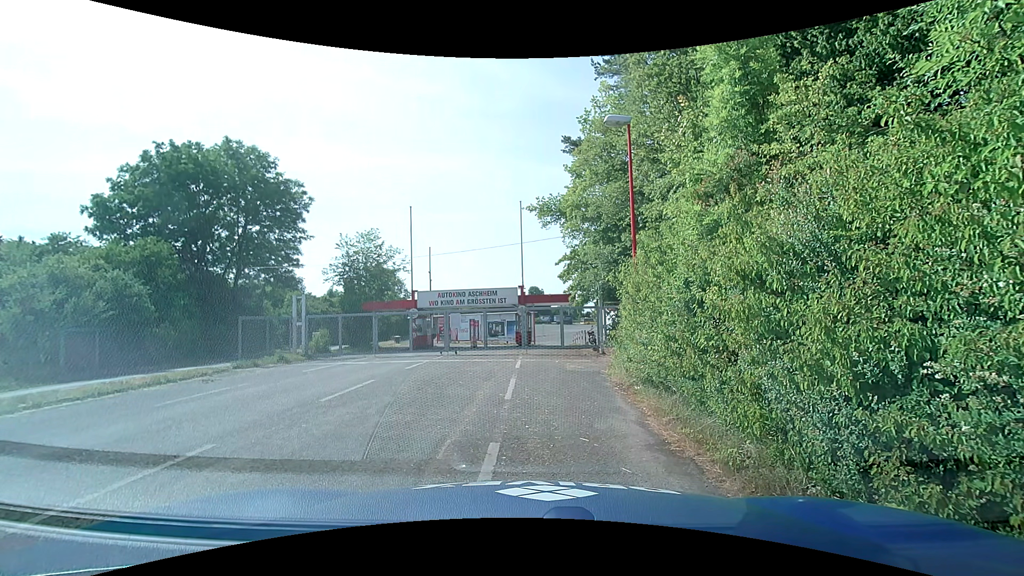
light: Day
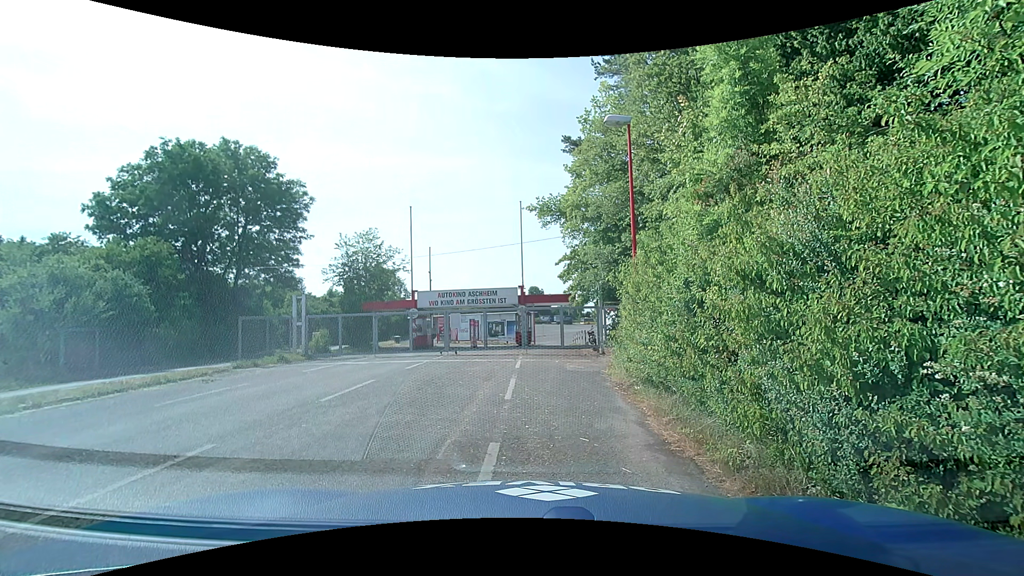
(0.0, 0.0) m; 0°
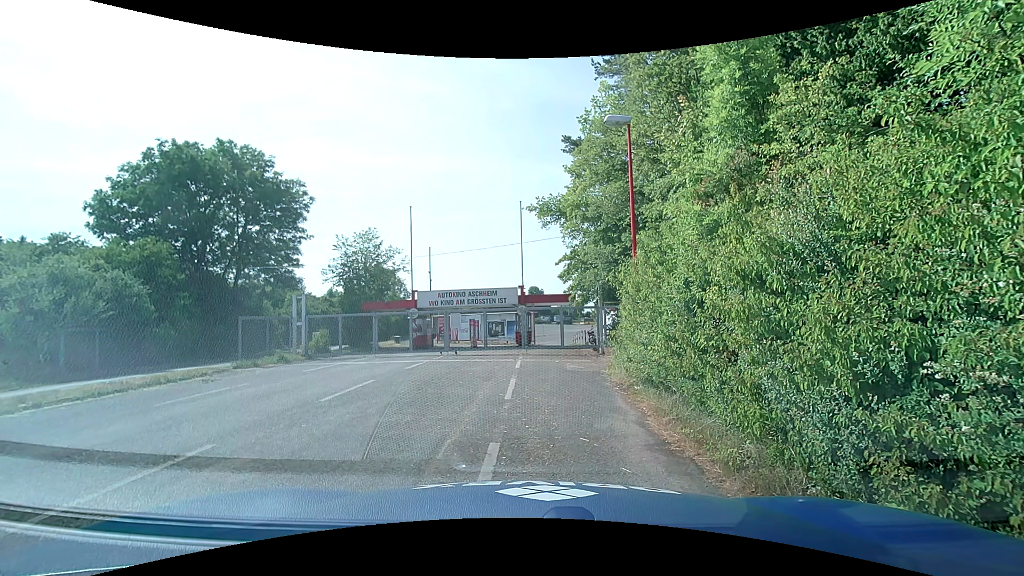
(0.0, 0.0) m; 0°
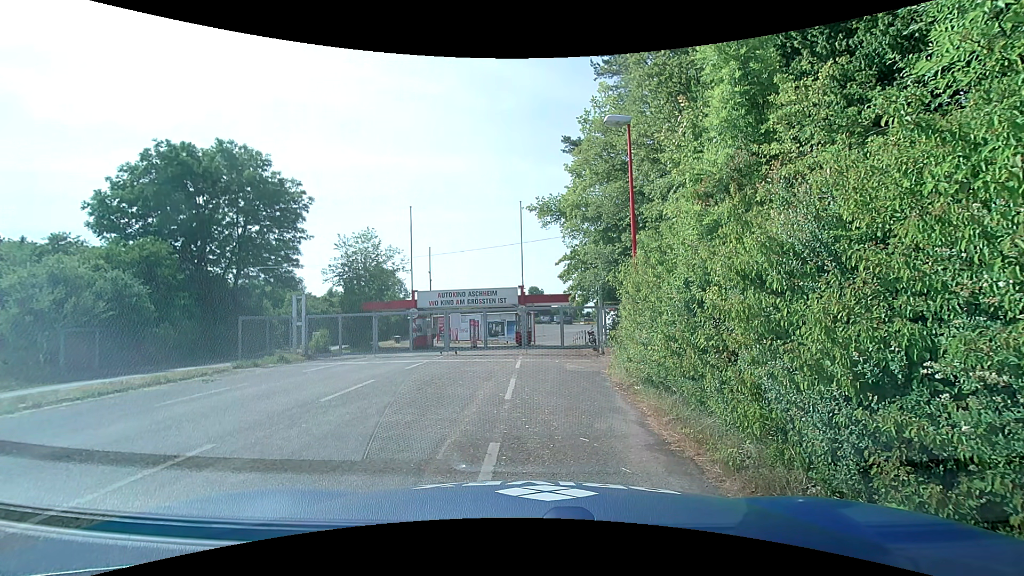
(0.0, 0.0) m; 0°
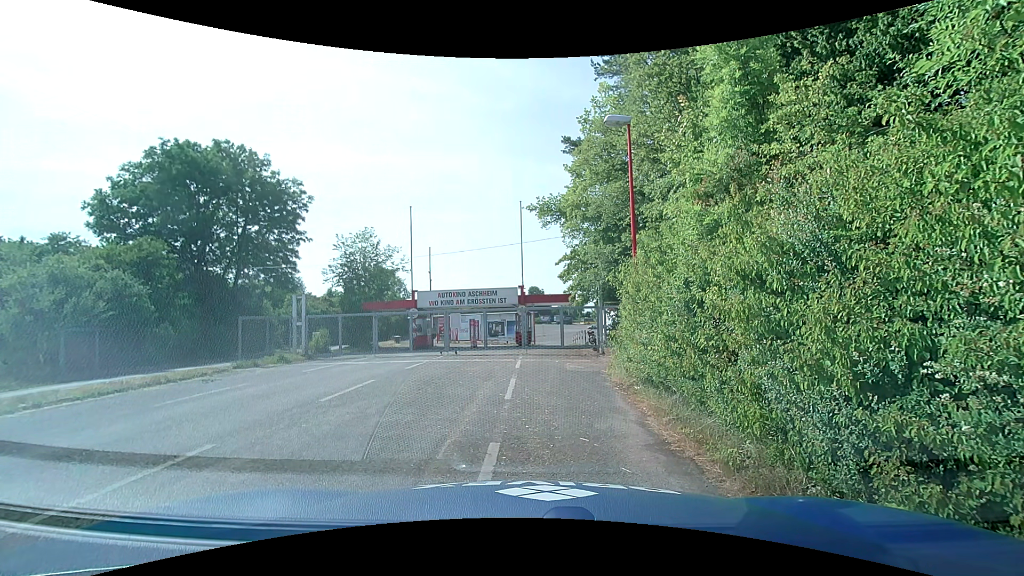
(0.0, 0.0) m; 0°
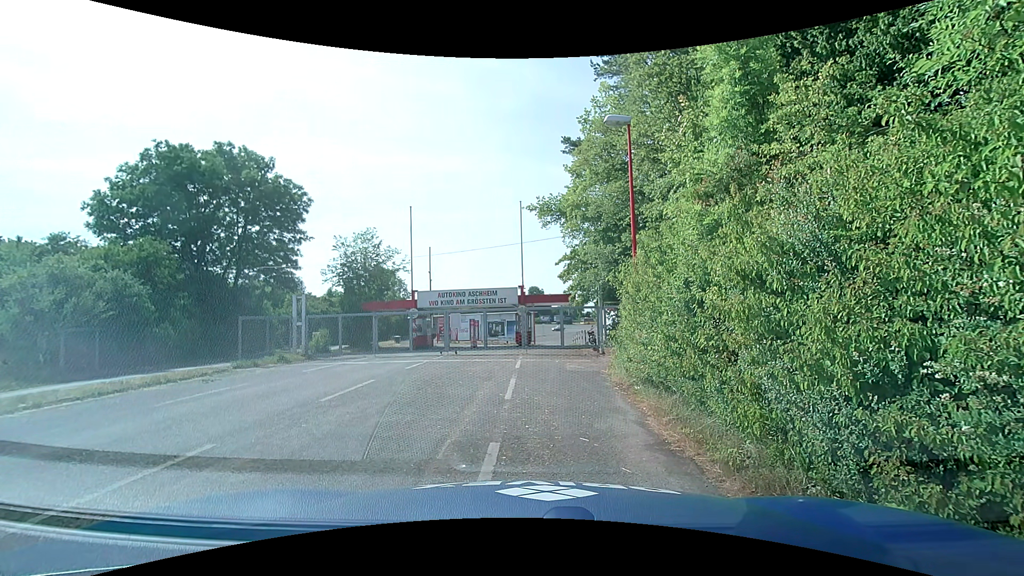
(0.0, 0.0) m; 0°
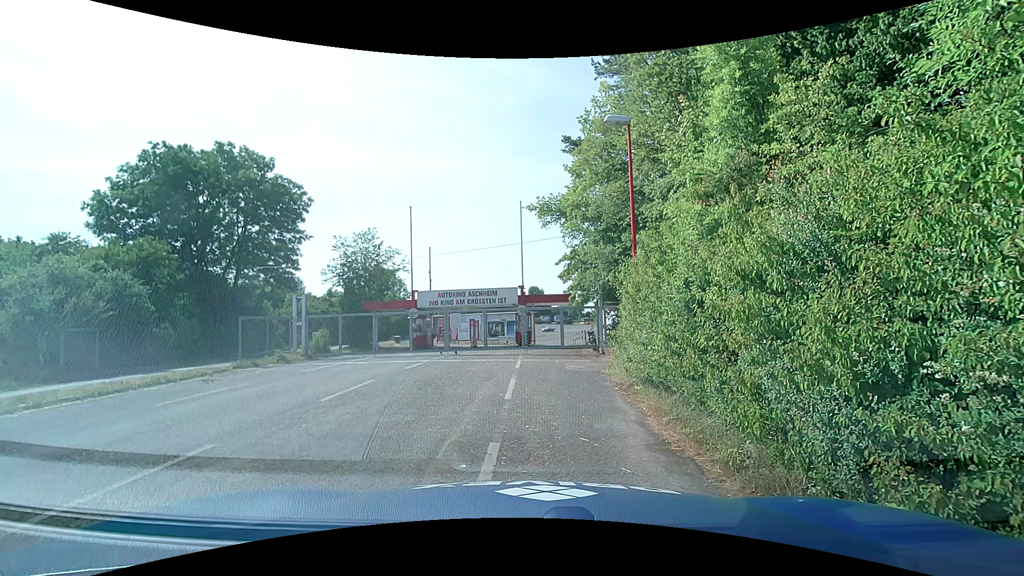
(0.0, 0.0) m; 0°
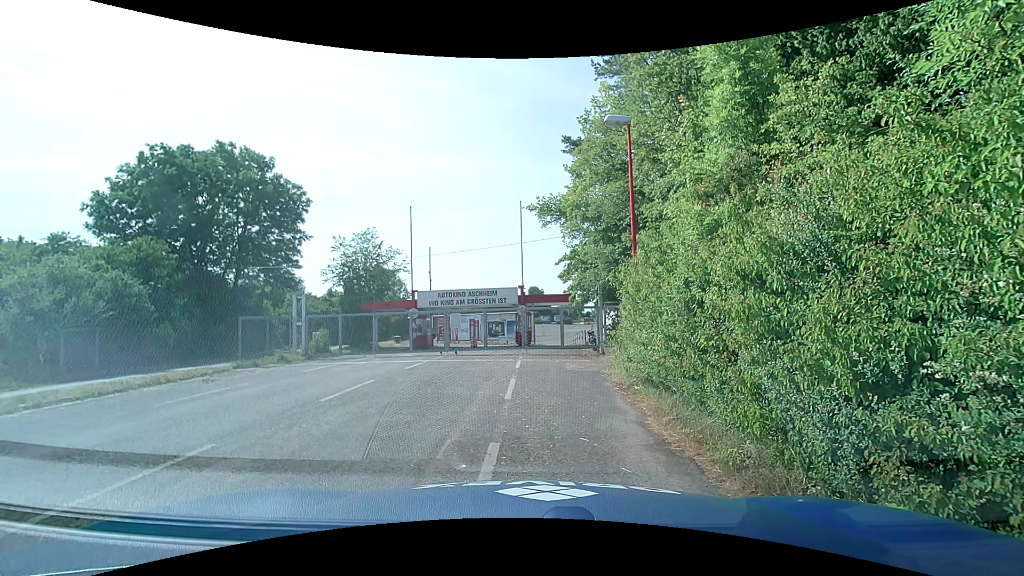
(0.0, 0.0) m; 0°
